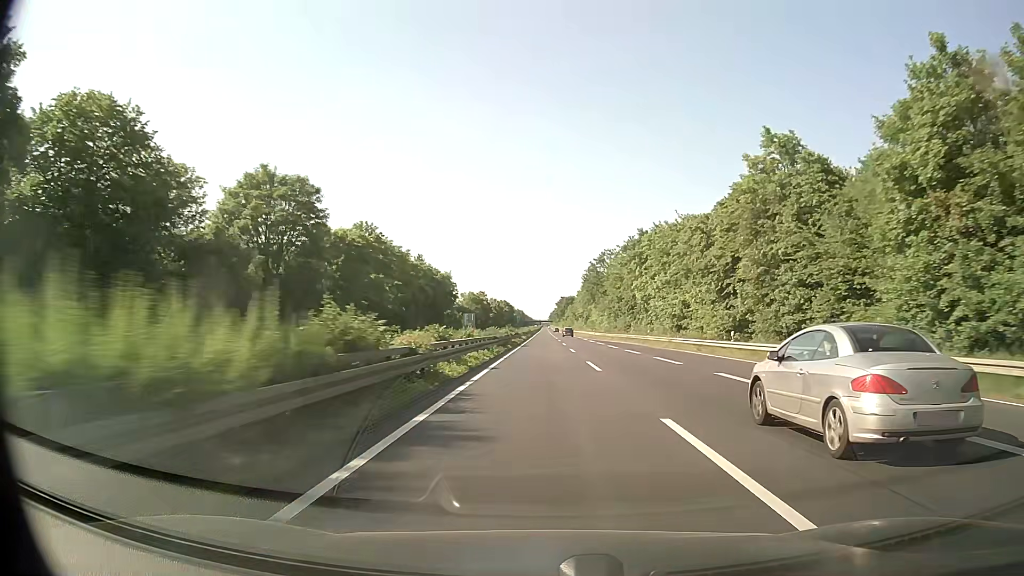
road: trunk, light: Day
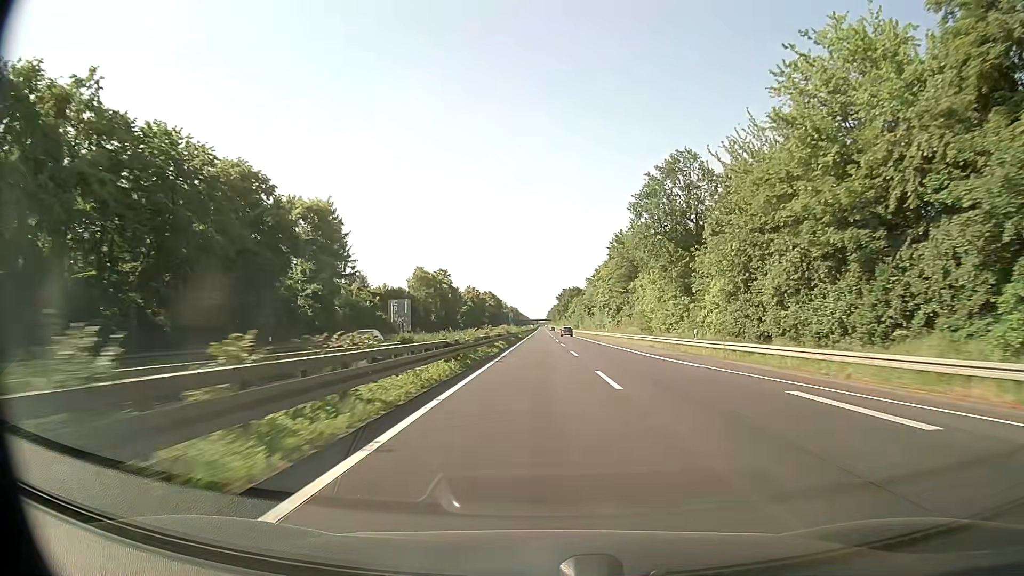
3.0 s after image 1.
(+0.3, +79.0) m; 0°
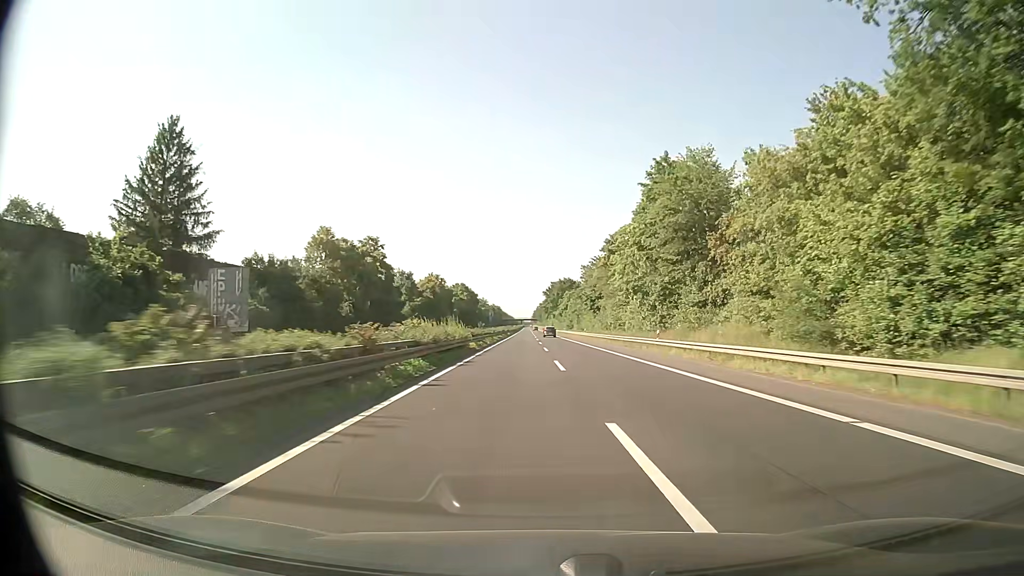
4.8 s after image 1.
(+0.3, +47.5) m; +1°
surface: asphalt
(0, +10) (0, +20) (0, +30) (0, +40) (0, +50) (+1, +60) (+1, +70) (+1, +80) (0, +90) (0, +100) m
